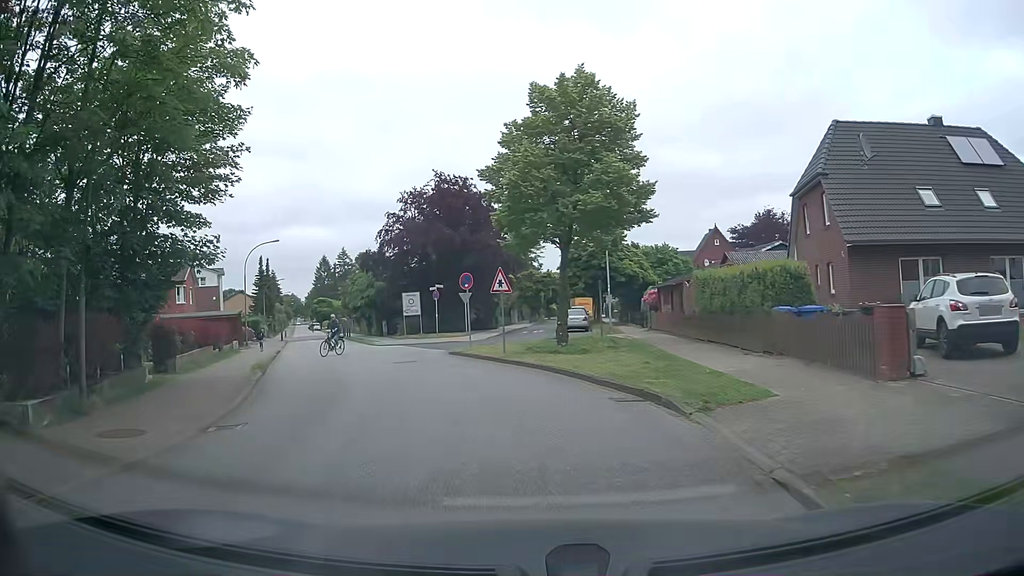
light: Day
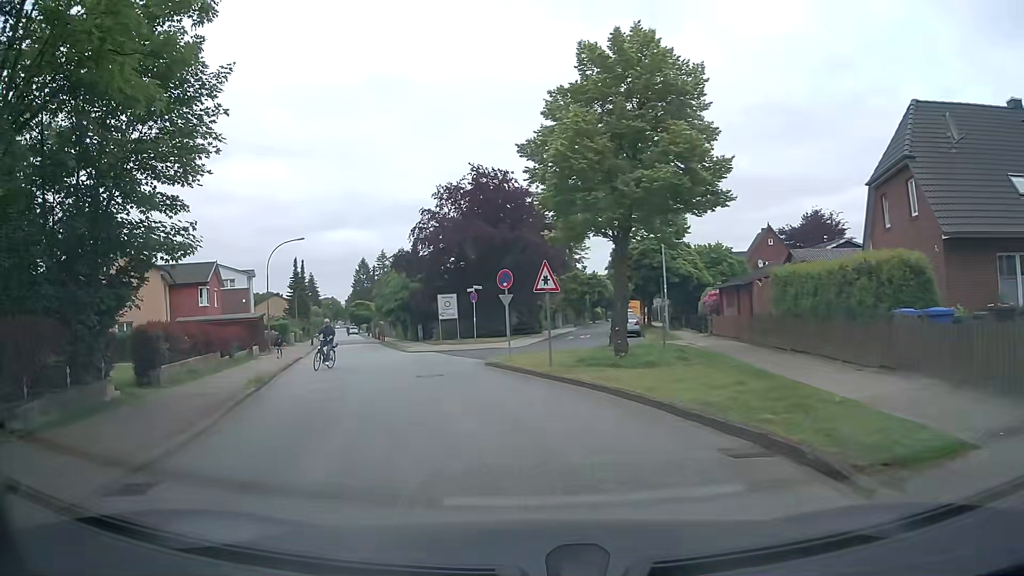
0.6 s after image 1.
(-0.1, +3.7) m; -4°
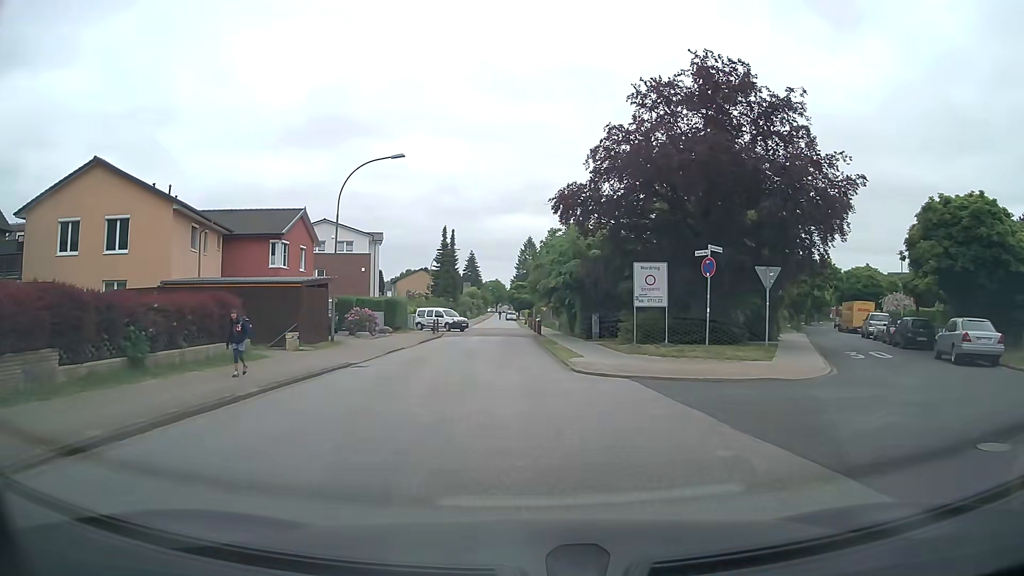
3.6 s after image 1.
(-3.1, +19.7) m; -14°
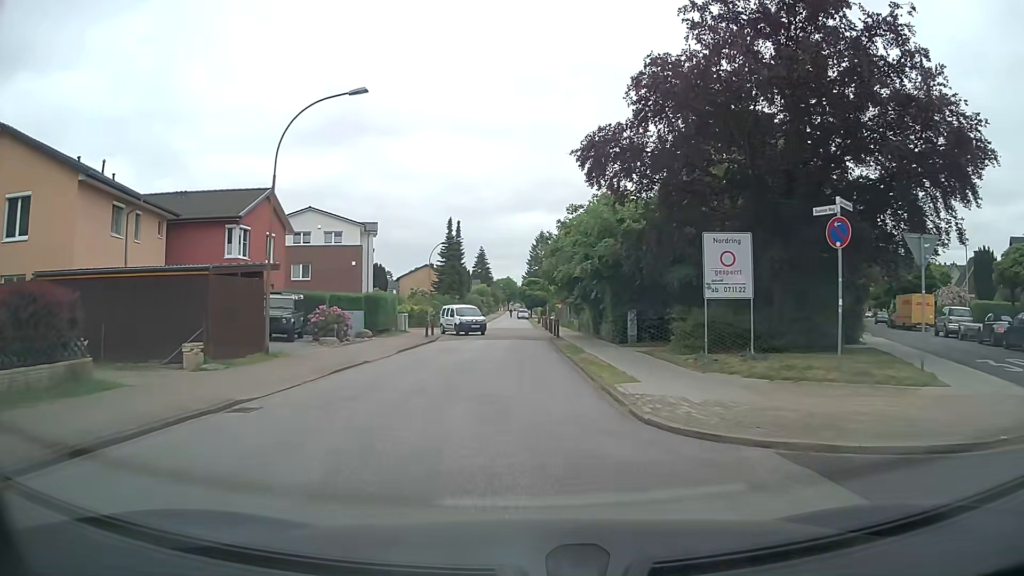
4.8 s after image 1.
(-0.1, +8.4) m; -1°
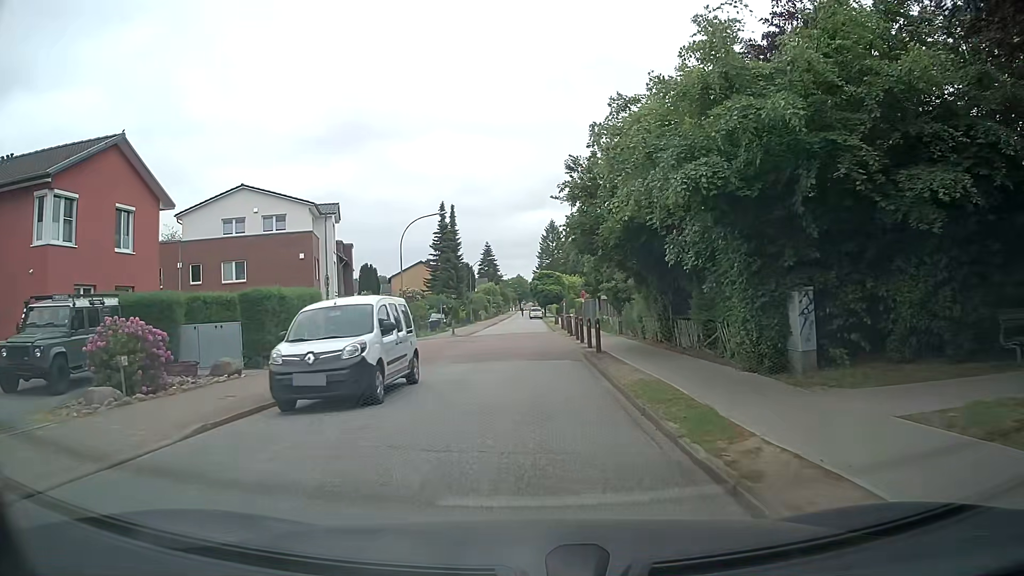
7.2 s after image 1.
(0.0, +16.3) m; -1°
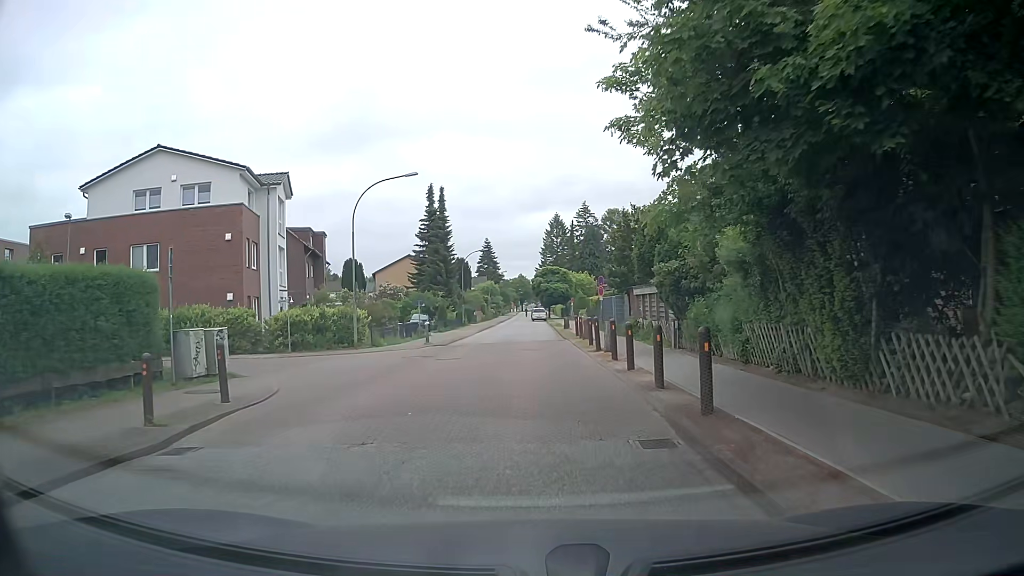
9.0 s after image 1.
(-0.1, +11.9) m; 0°
